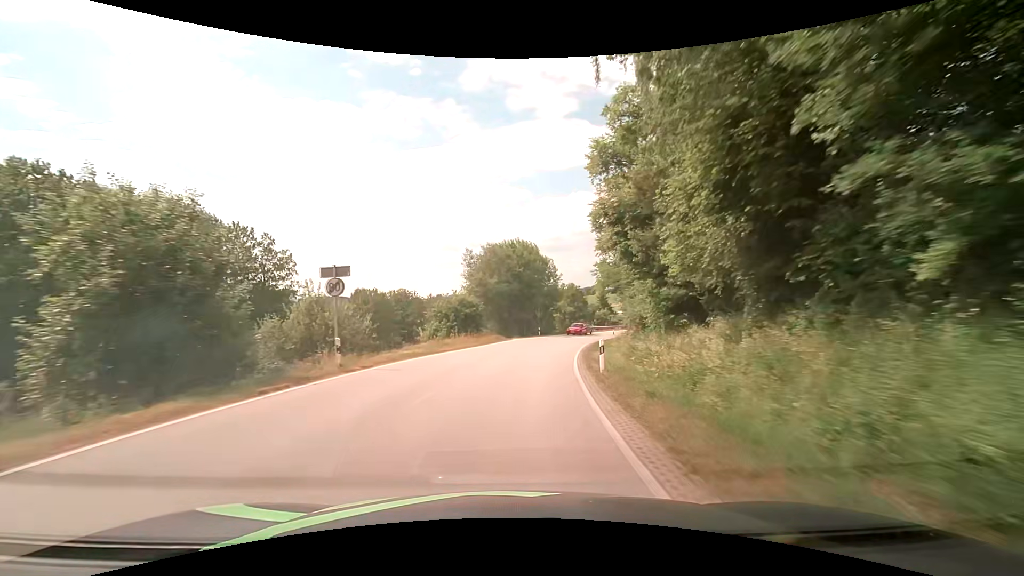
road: secondary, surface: asphalt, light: Day
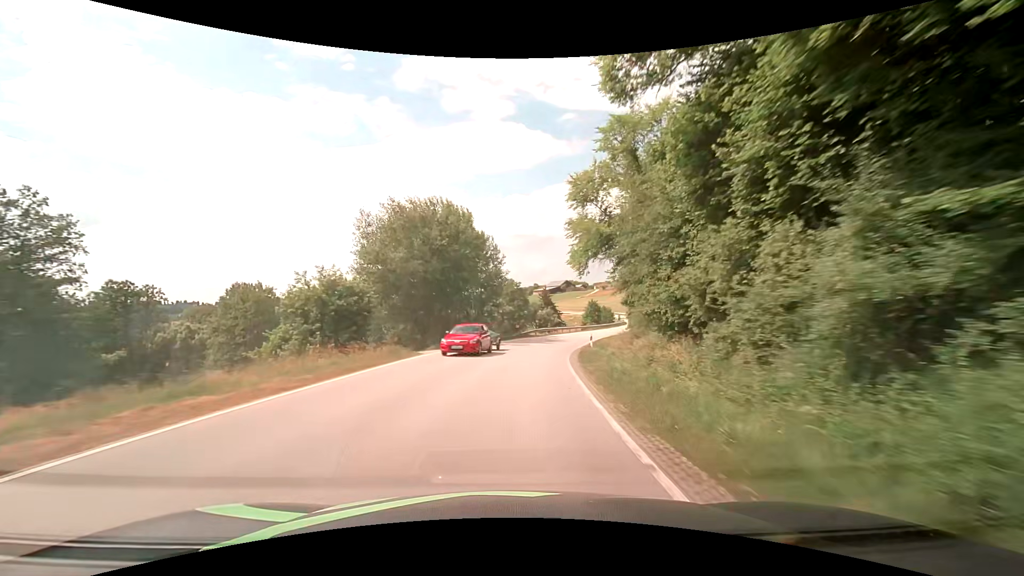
(+1.2, +20.6) m; +7°
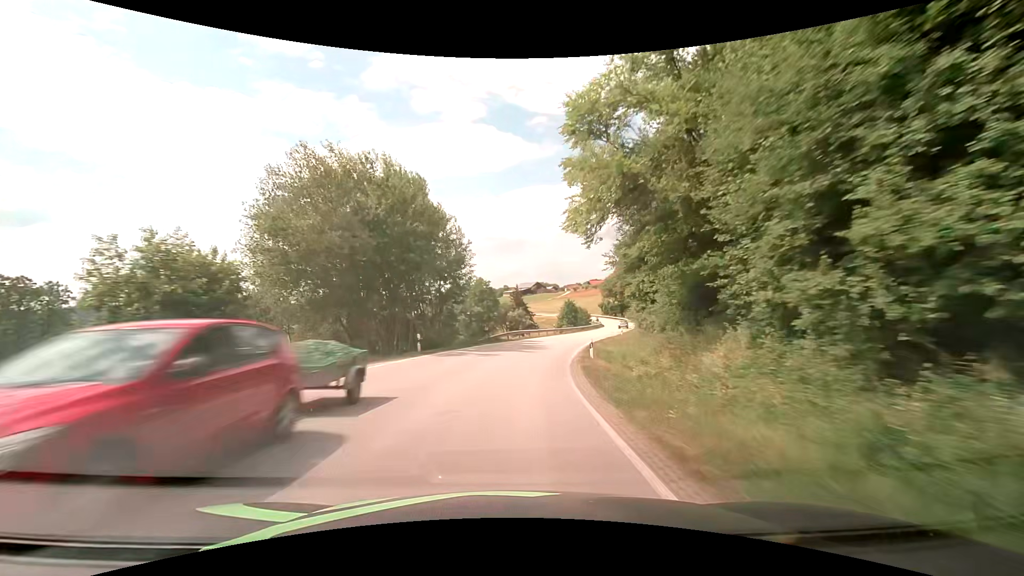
(+0.4, +10.6) m; +4°
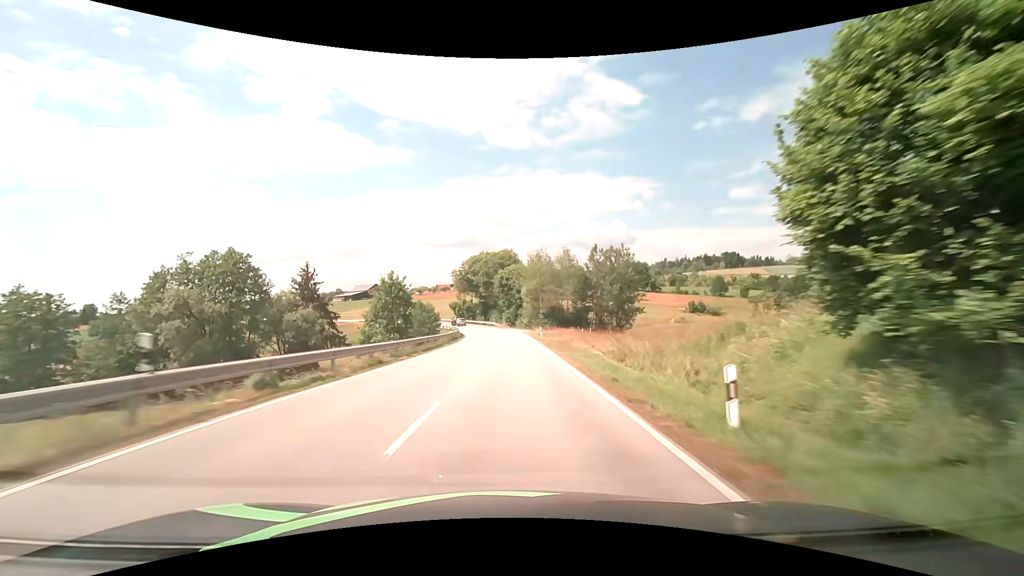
(+8.9, +54.7) m; +18°
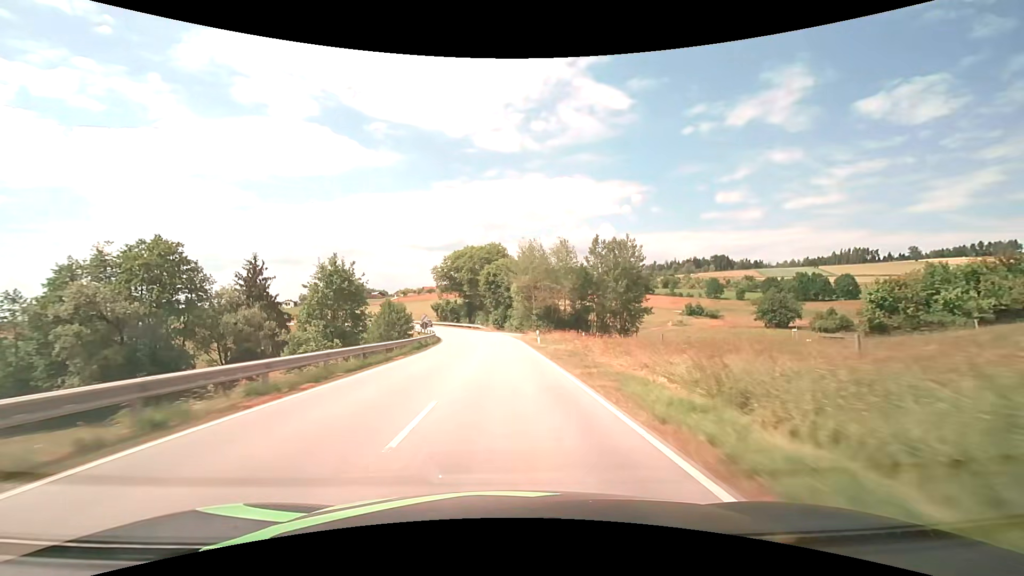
(+0.2, +11.6) m; +2°
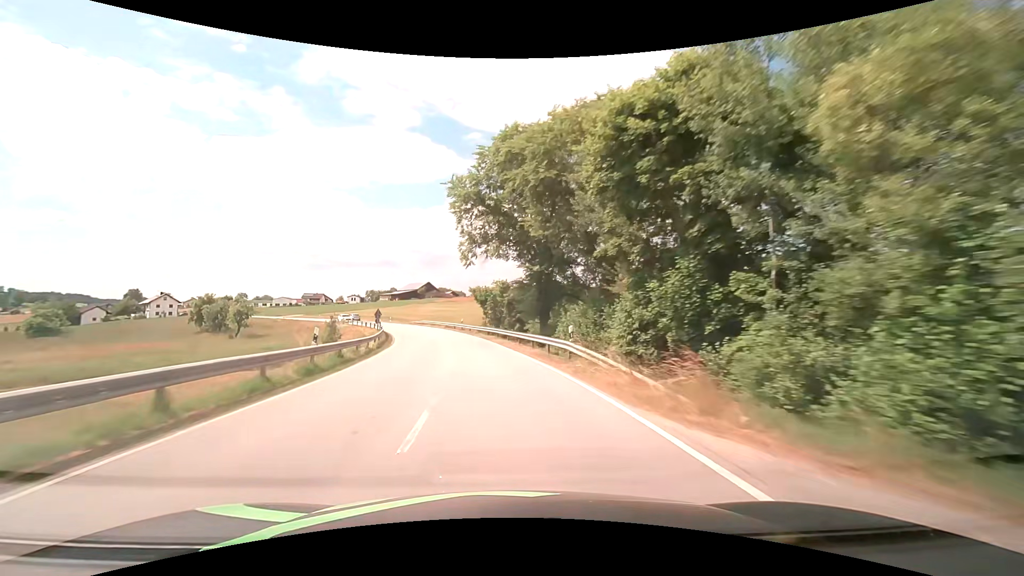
(-3.2, +60.8) m; -9°
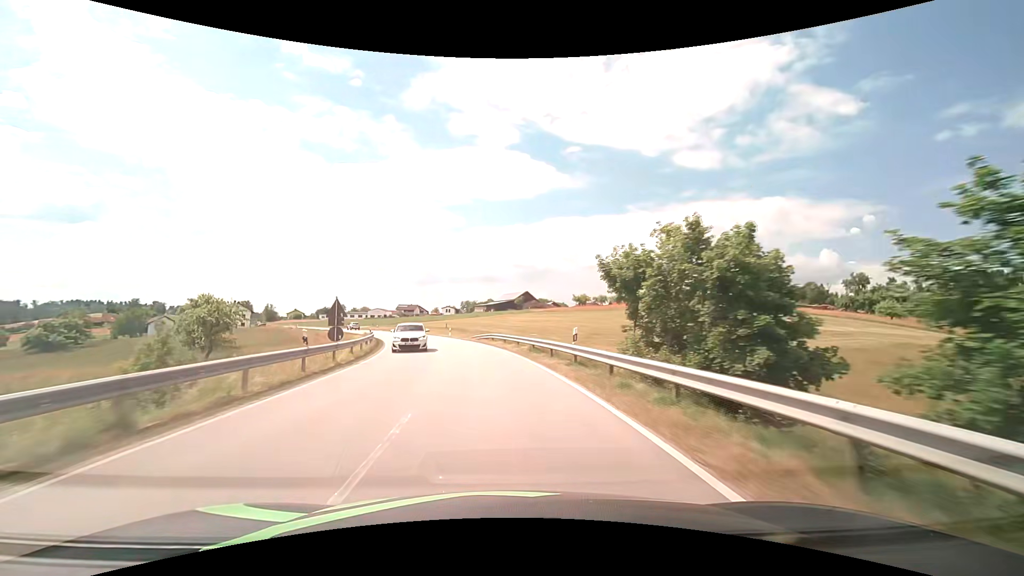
(-3.6, +37.5) m; -11°
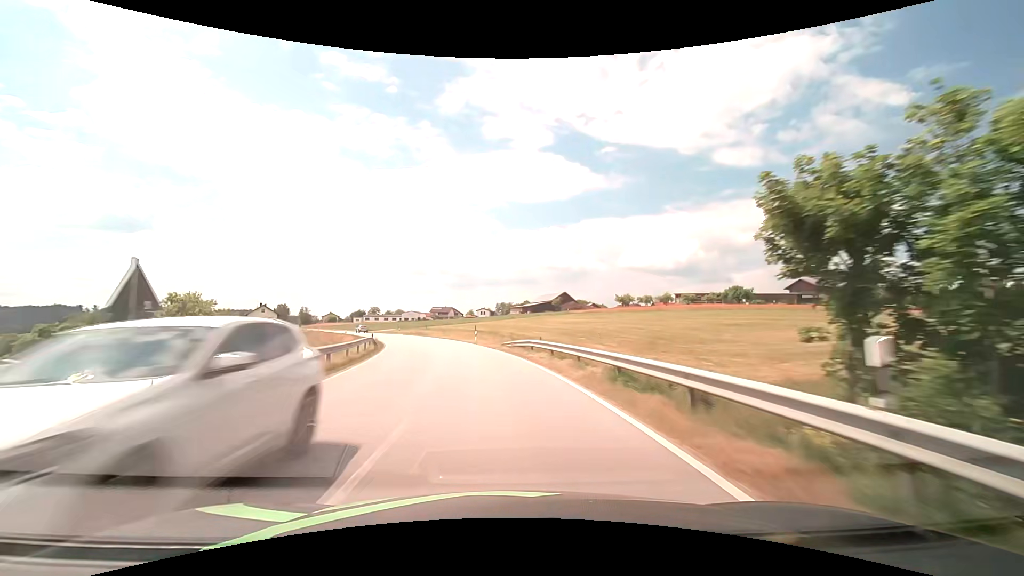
(-0.5, +12.5) m; -4°
(0, +10) (-1, +20) (-3, +30) (-5, +40) (-7, +49) (-10, +59) (-14, +68) (-18, +77) (-22, +86) (-27, +95) m
